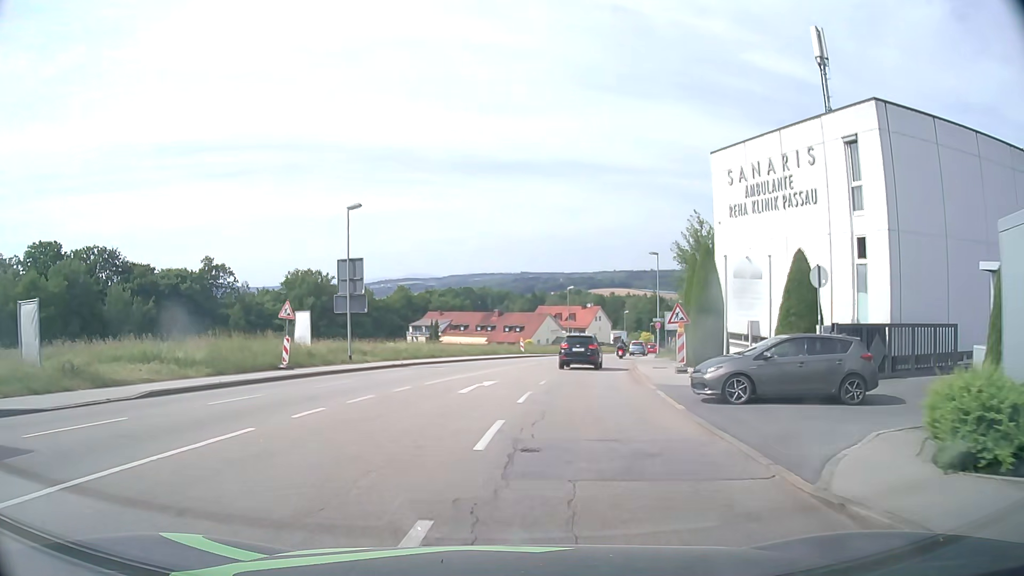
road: tertiary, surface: asphalt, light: Day
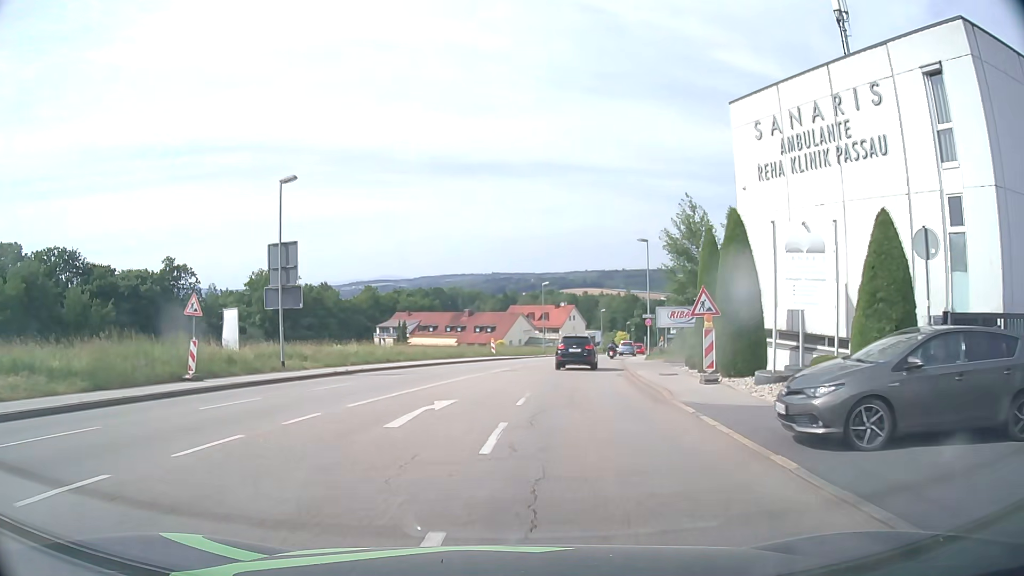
(+0.2, +6.5) m; +3°
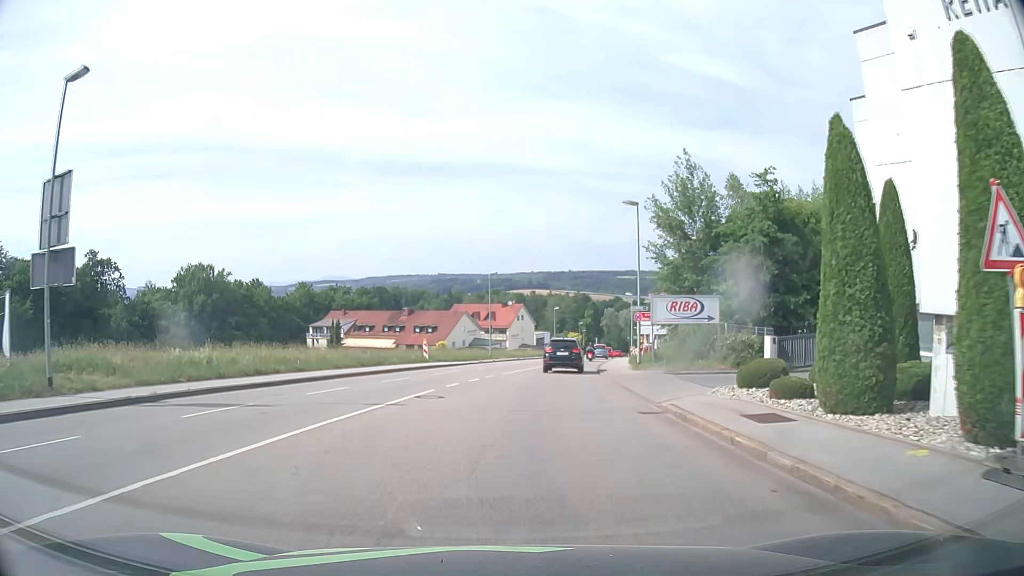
(+0.4, +13.1) m; +4°
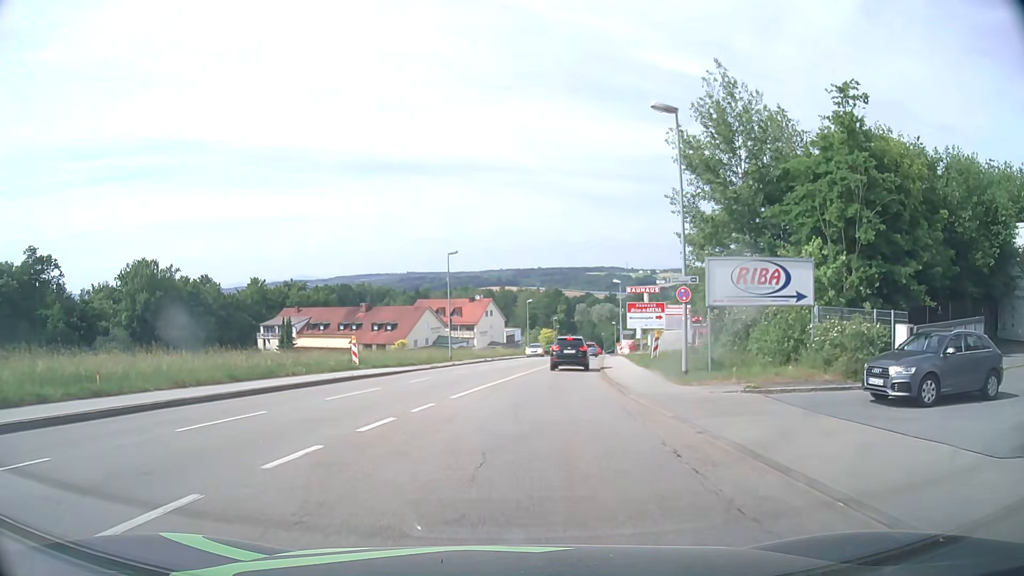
(+0.3, +13.3) m; +2°
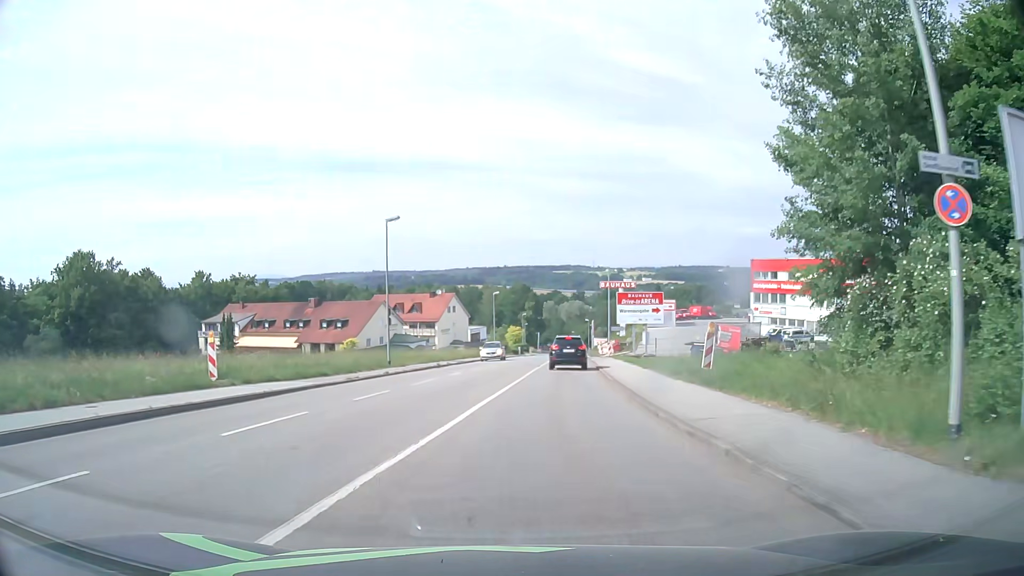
(+0.4, +13.6) m; +3°
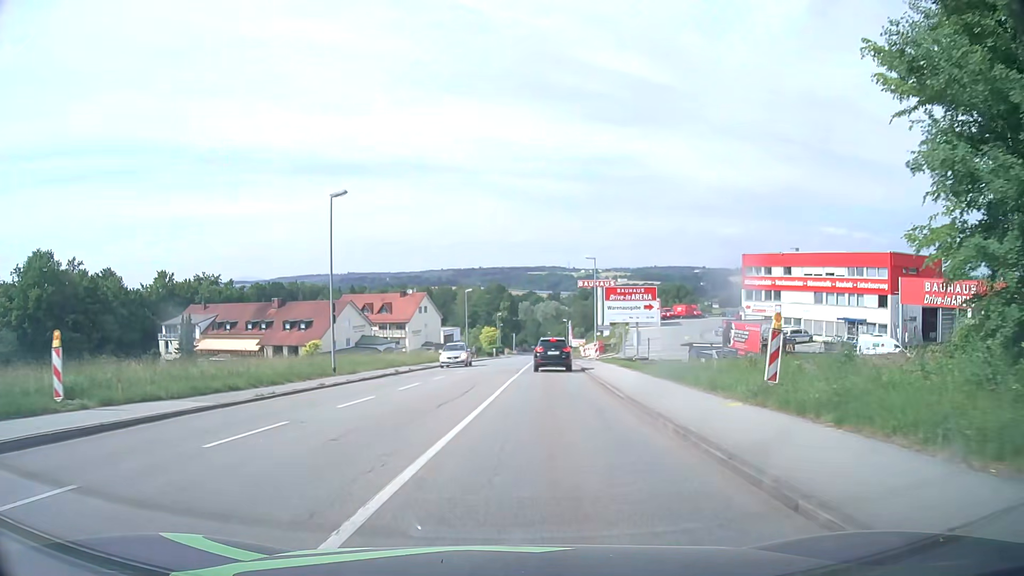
(+0.1, +6.9) m; +2°
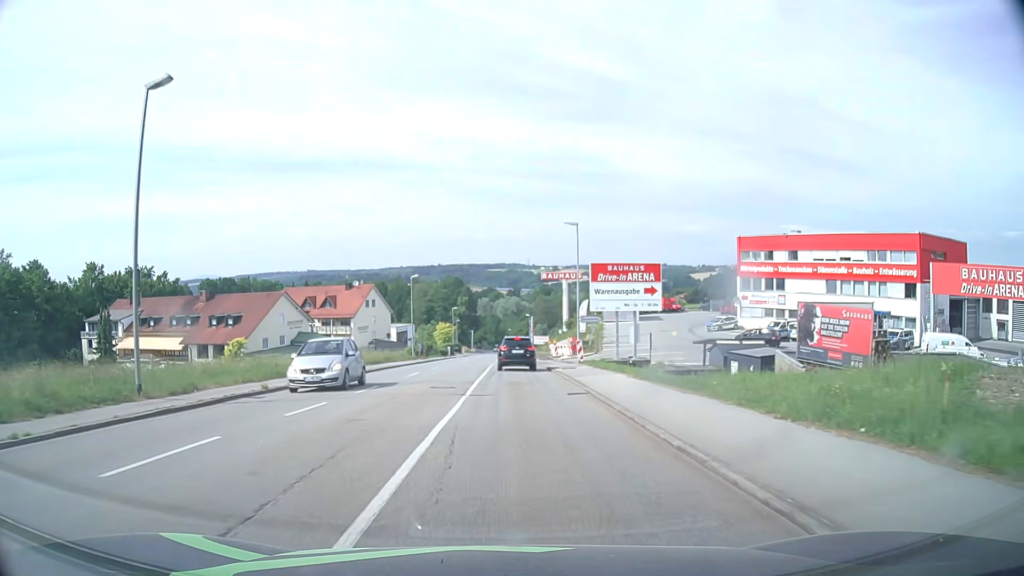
(+0.4, +13.9) m; +3°
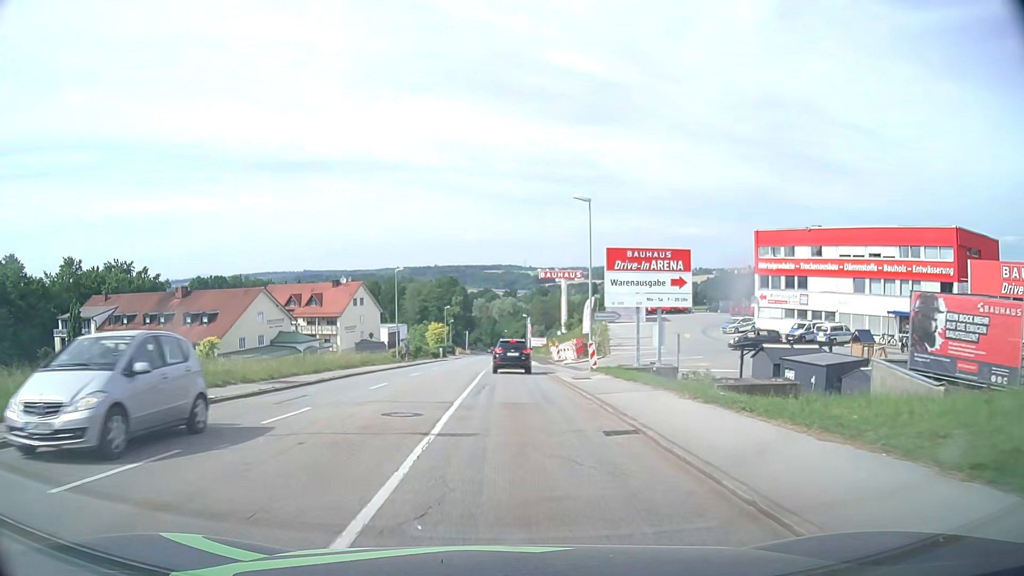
(0.0, +7.1) m; 0°
(0, +10) (0, +20) (0, +30) (0, +40) (0, +50) (0, +60) (0, +70) (0, +80) (0, +90) (0, +100) m
